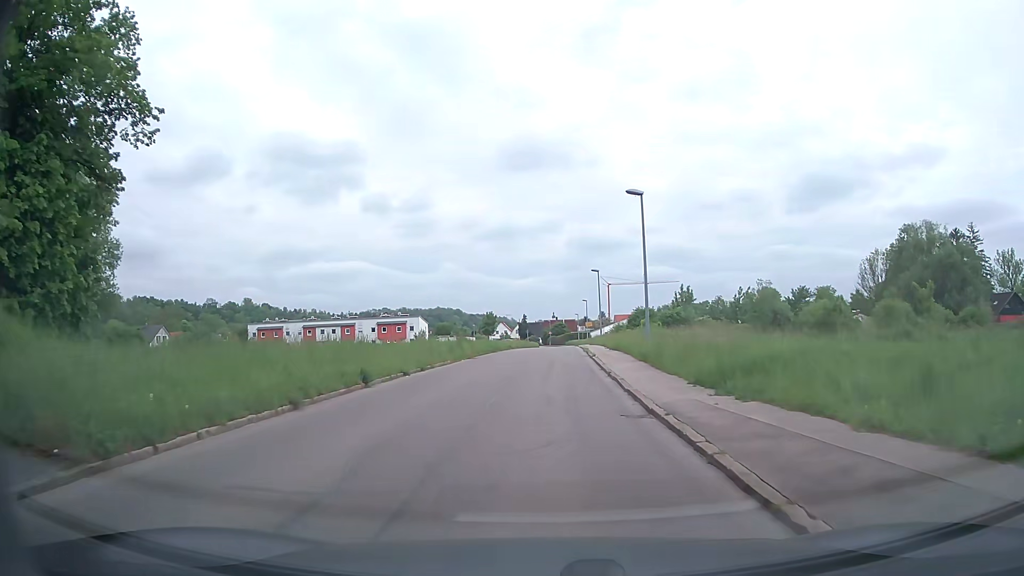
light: Day
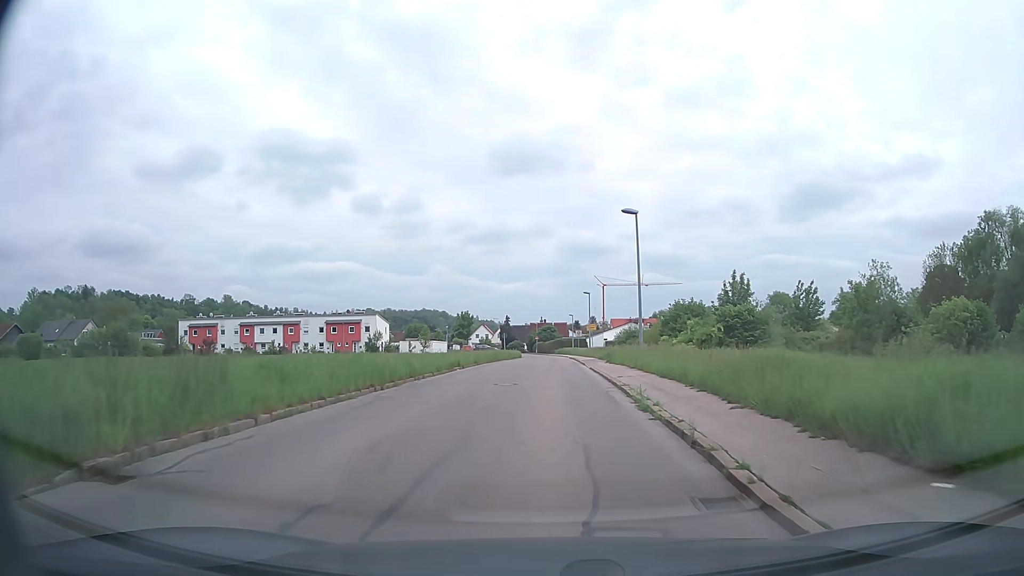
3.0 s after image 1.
(+1.3, +28.6) m; +3°
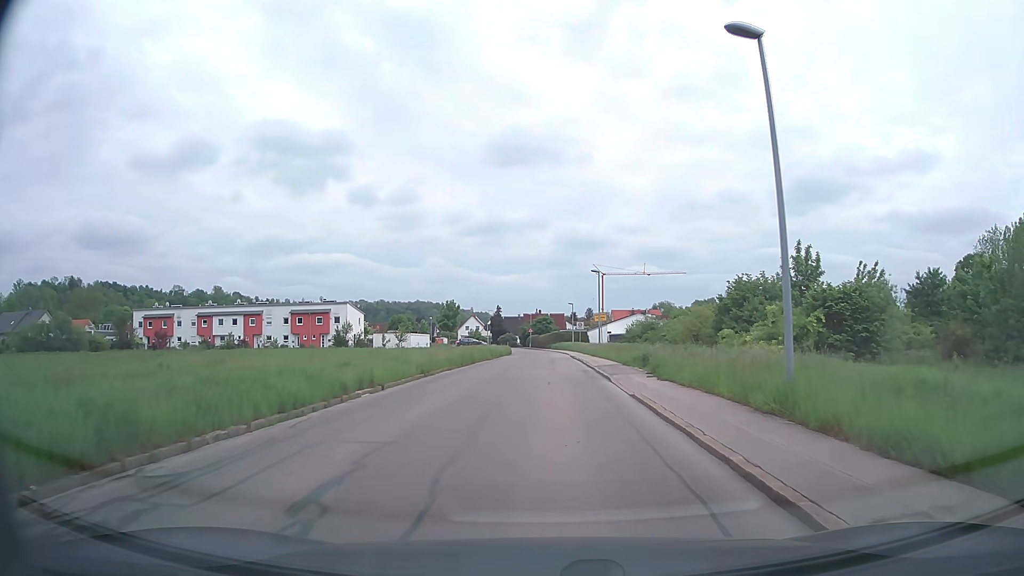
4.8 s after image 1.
(+0.1, +15.8) m; +1°
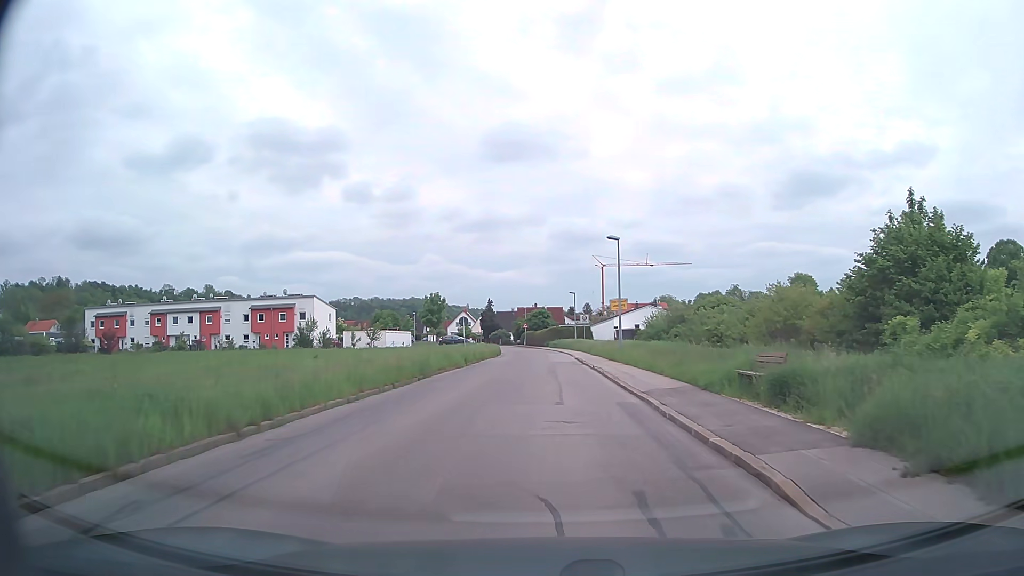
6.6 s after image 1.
(0.0, +14.6) m; 0°
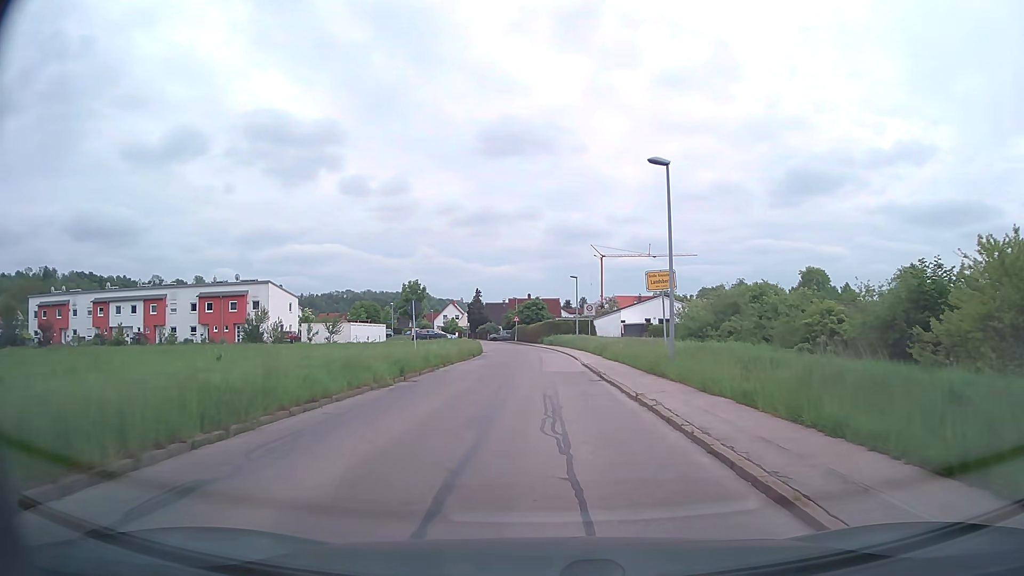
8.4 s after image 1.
(+0.1, +14.6) m; +1°
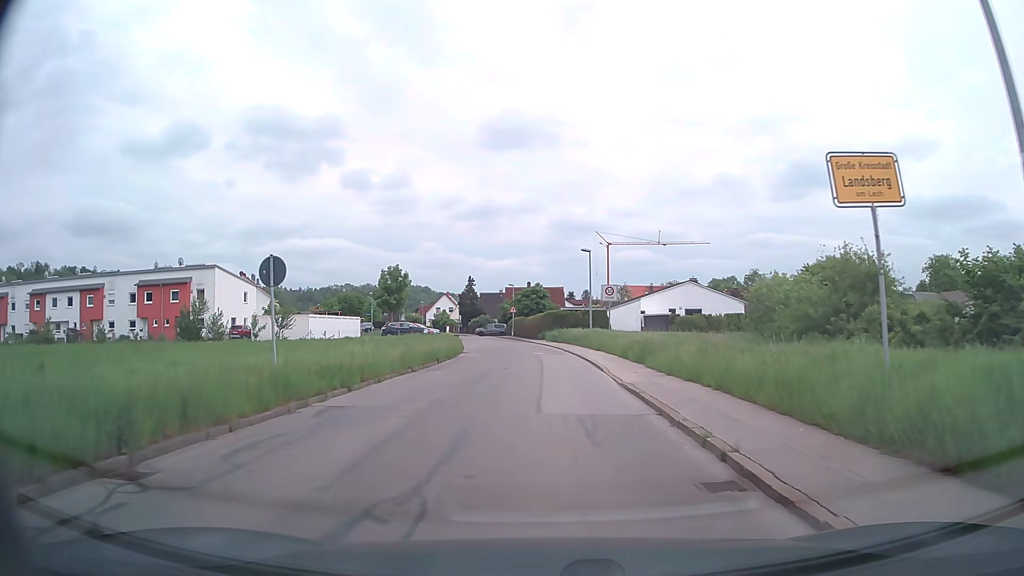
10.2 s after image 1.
(-0.1, +14.6) m; 0°
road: tertiary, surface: asphalt
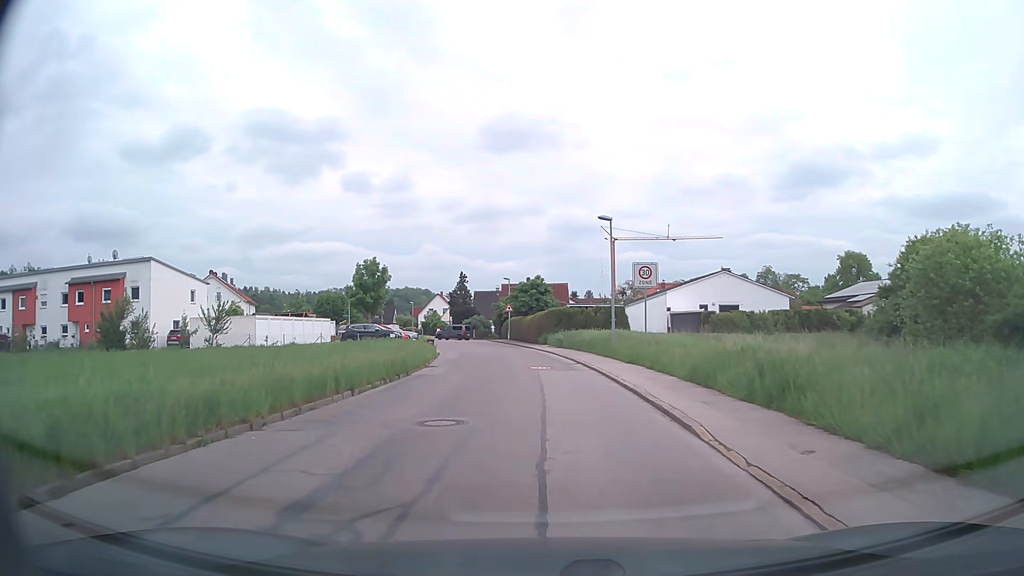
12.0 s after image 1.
(0.0, +12.4) m; 0°
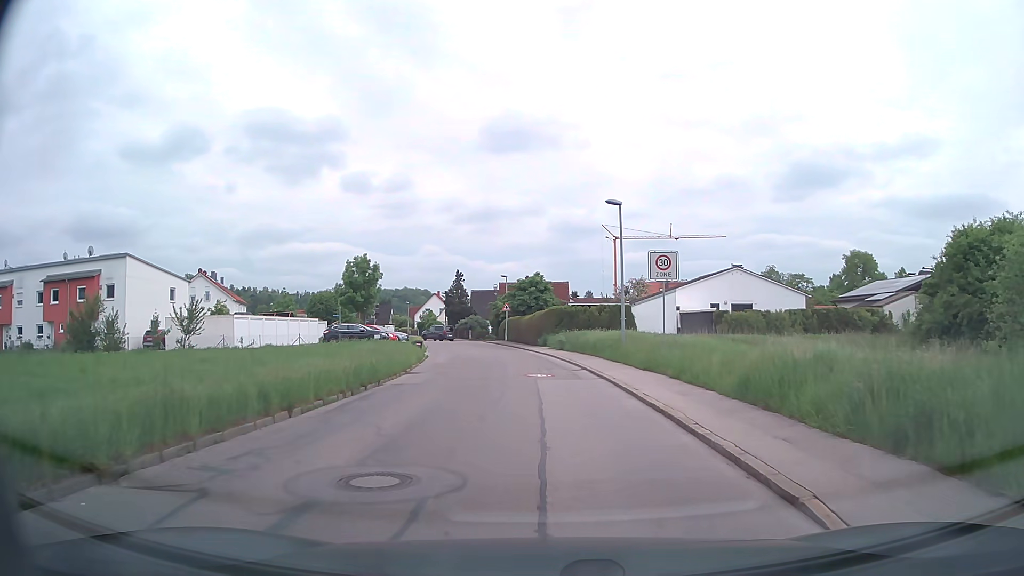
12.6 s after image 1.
(0.0, +3.8) m; 0°
(0, +10) (0, +20) (-1, +30) (-2, +40) (-4, +50) (-6, +59) (-9, +69) (-12, +79) (-15, +88) (-19, +97) m
